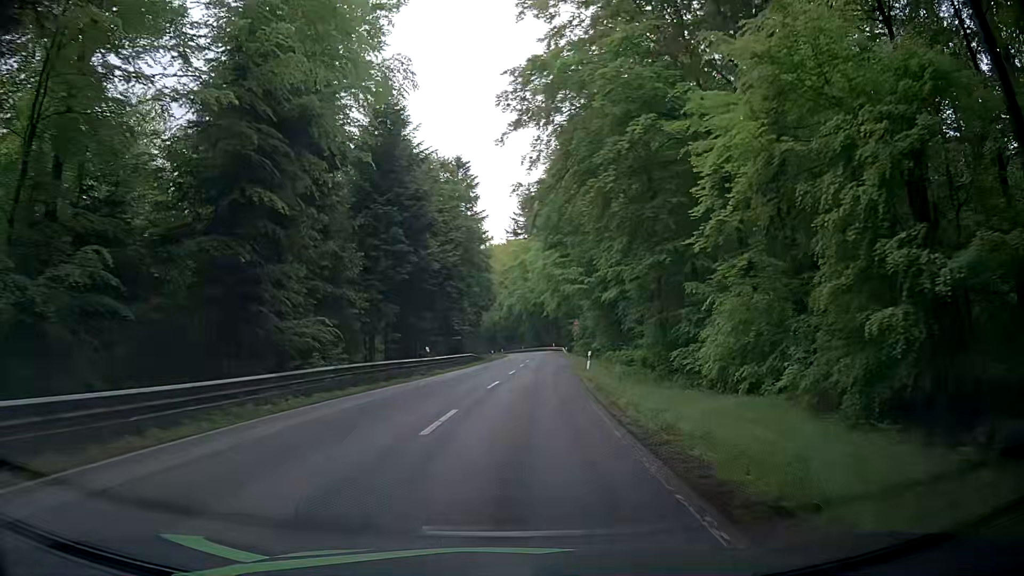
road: secondary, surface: asphalt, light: Day
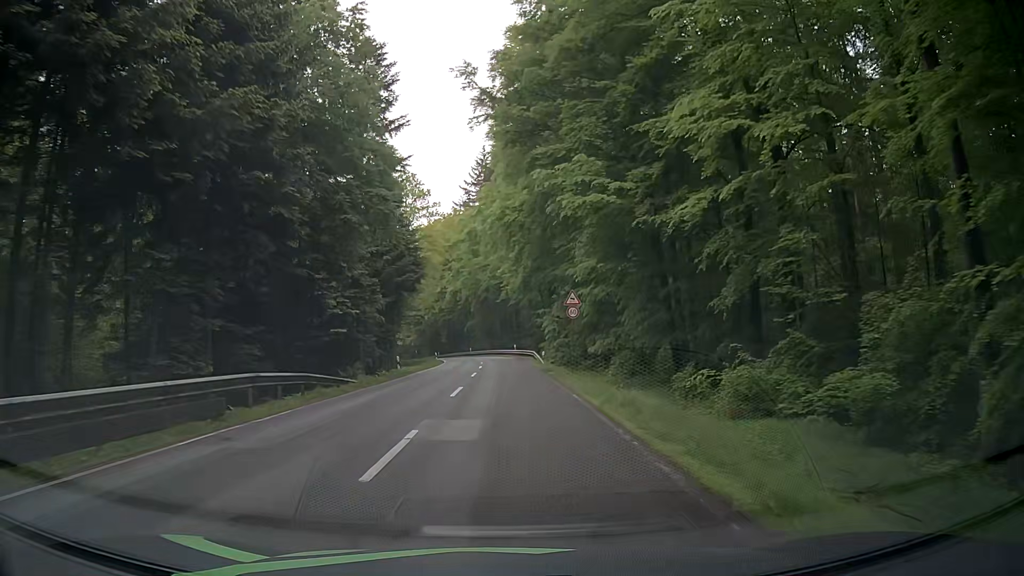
(+2.0, +36.6) m; +4°
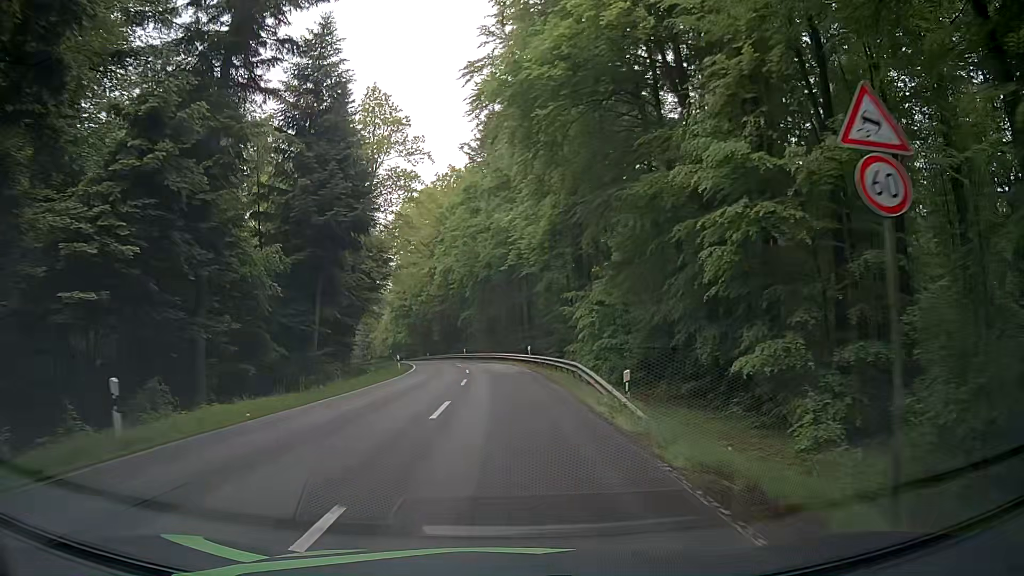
(+0.1, +27.5) m; -1°
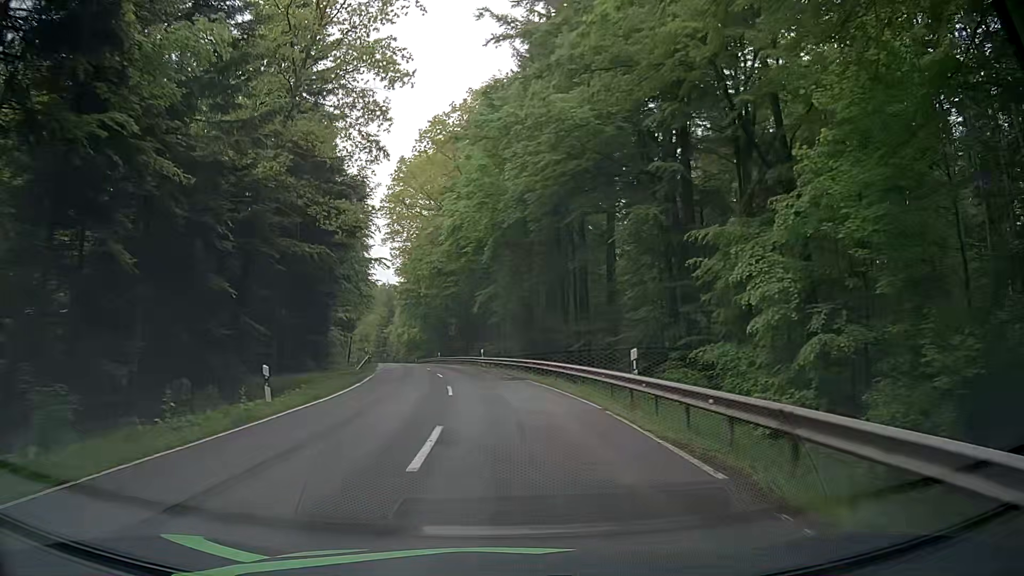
(-0.2, +27.4) m; -1°
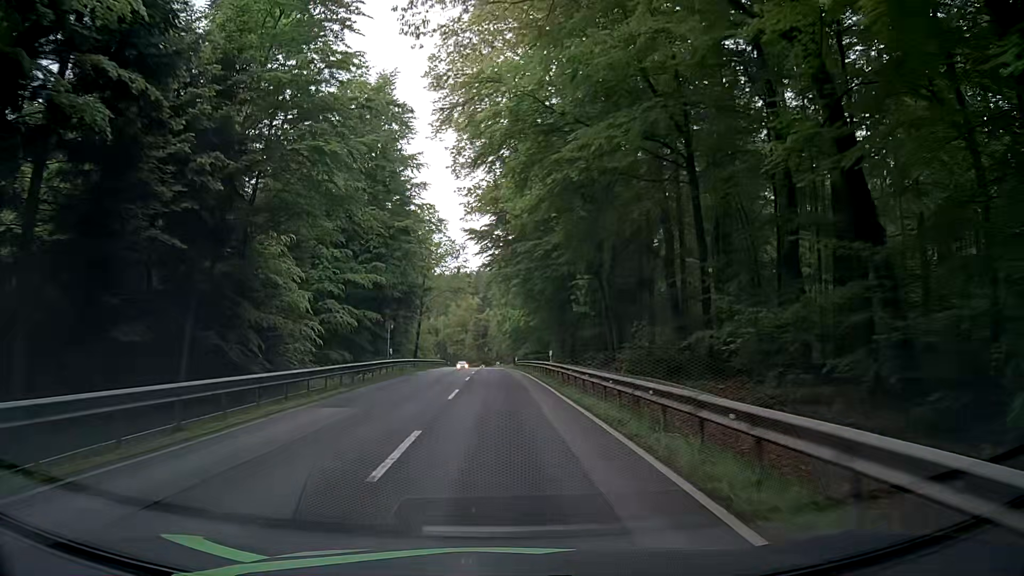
(-4.1, +45.7) m; -10°
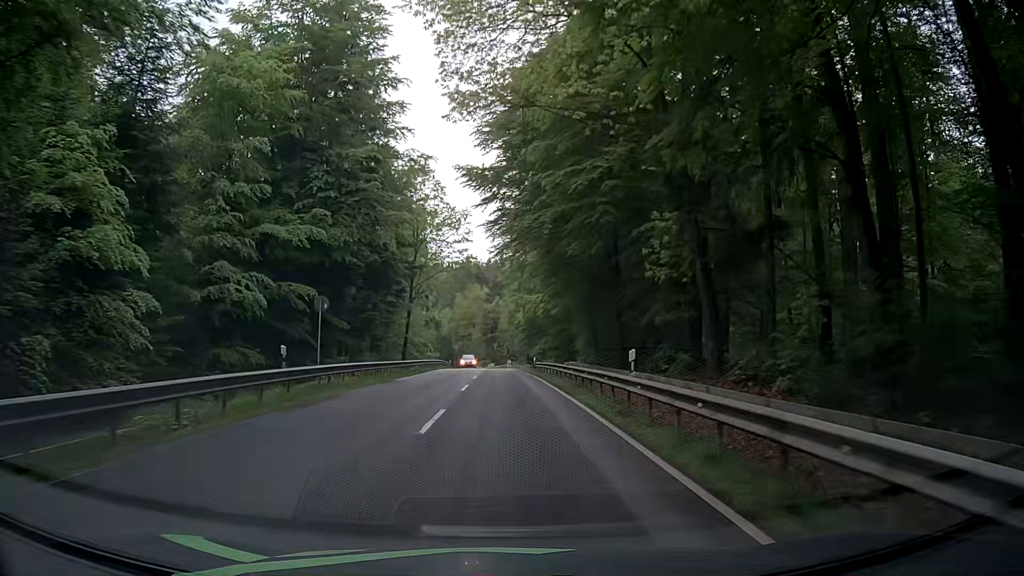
(-0.5, +18.5) m; -2°
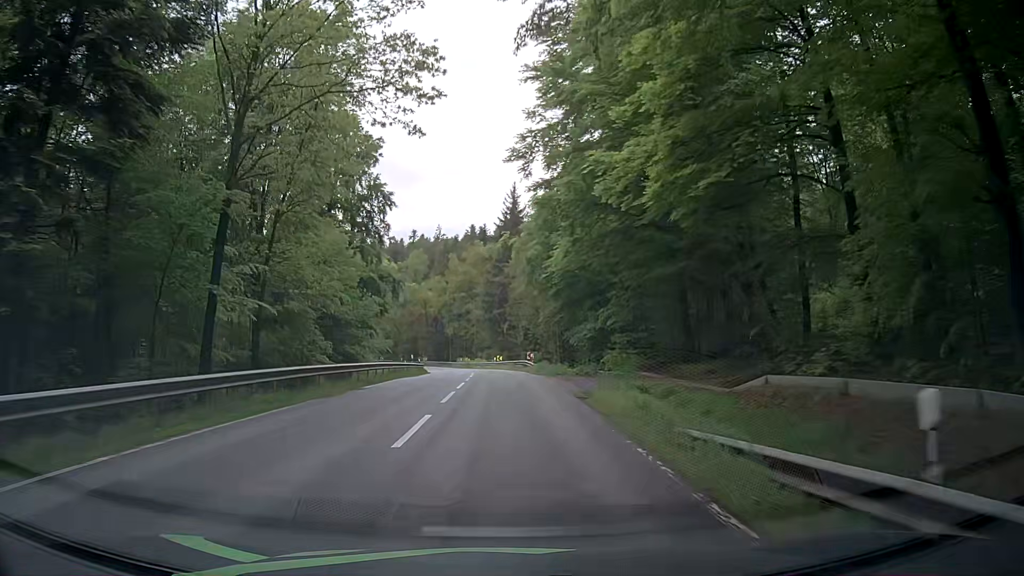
(-0.4, +46.6) m; -1°
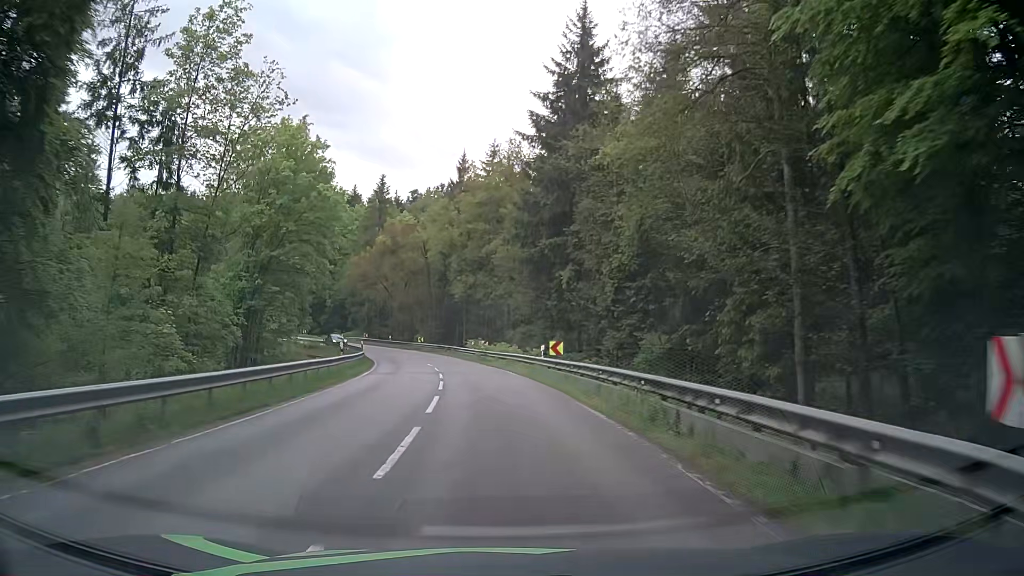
(-1.1, +46.5) m; -3°
(0, +10) (-1, +20) (-2, +30) (-3, +40) (-5, +50) (-7, +59) (-11, +69) (-15, +78) (-20, +87) (-25, +95) m
